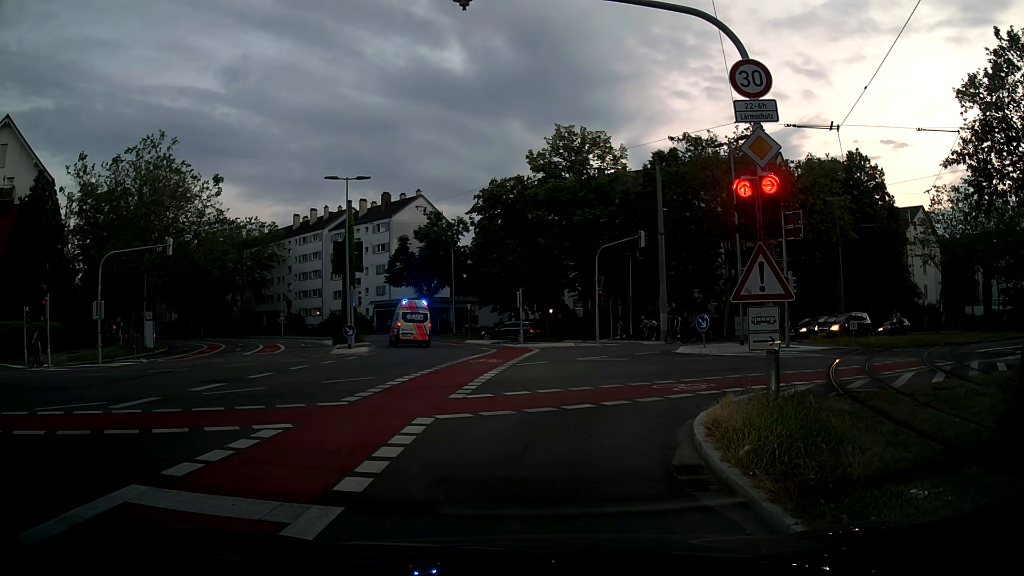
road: secondary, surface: asphalt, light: Dusk
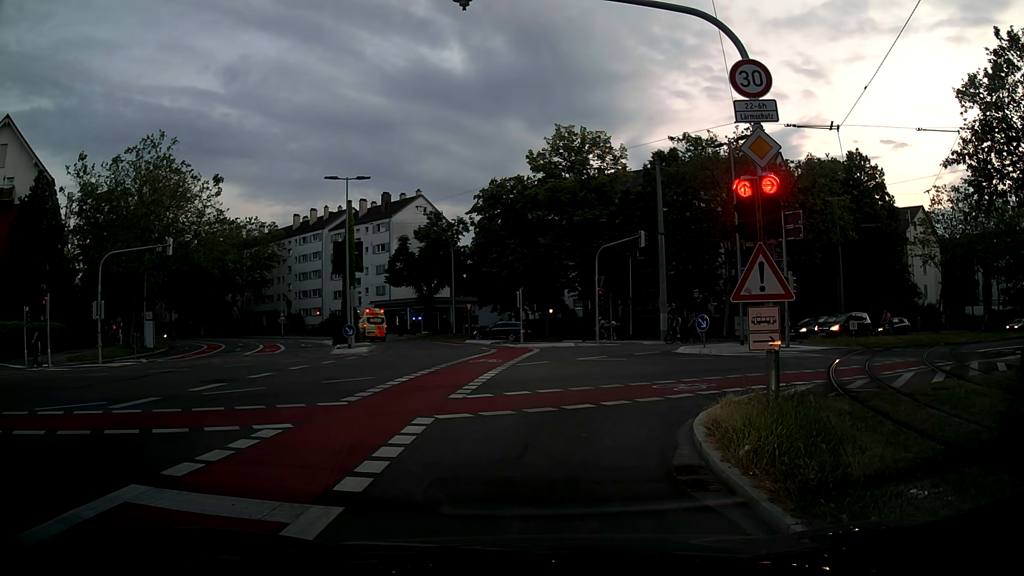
(0.0, 0.0) m; 0°
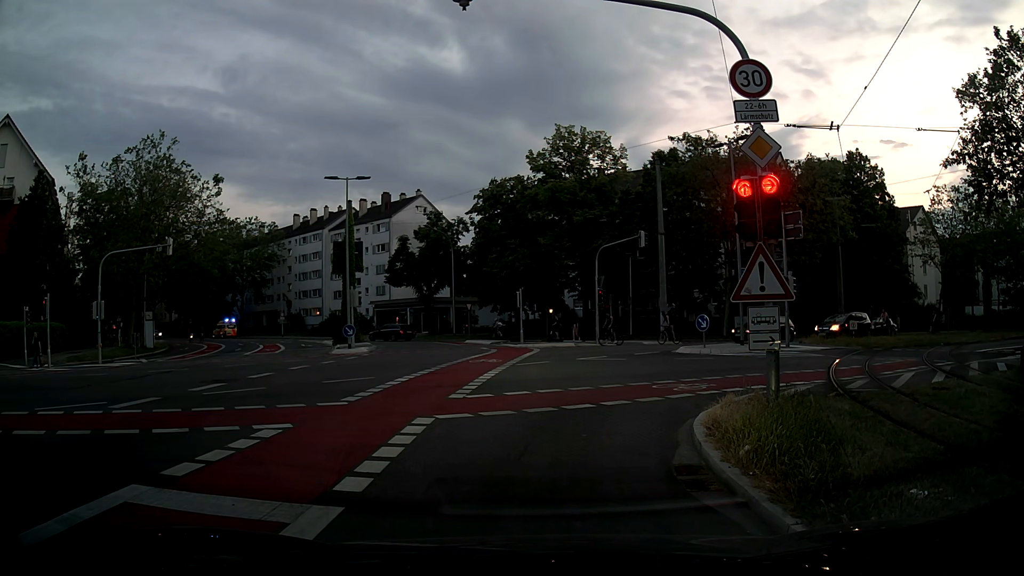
(0.0, 0.0) m; 0°
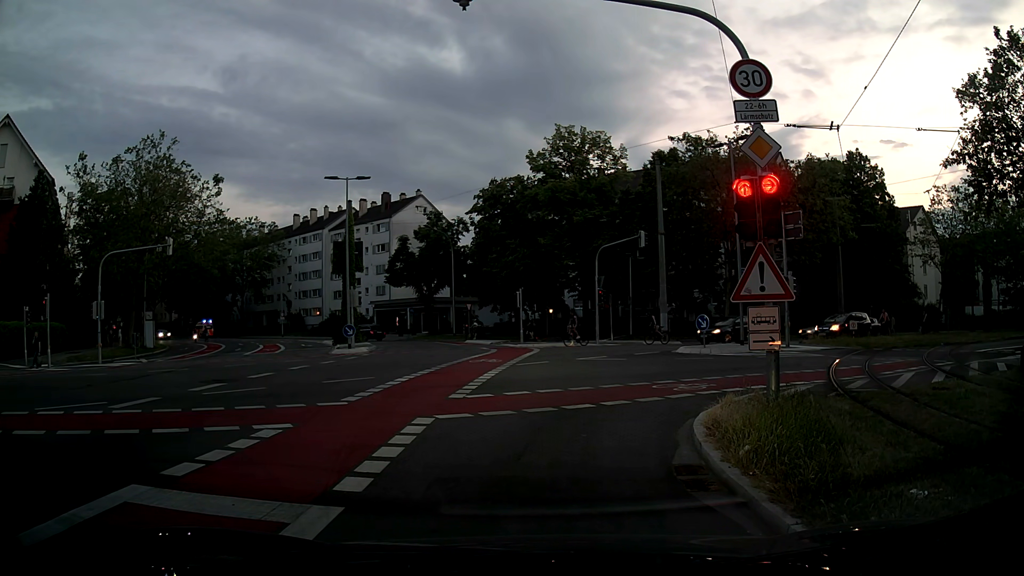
(0.0, 0.0) m; 0°
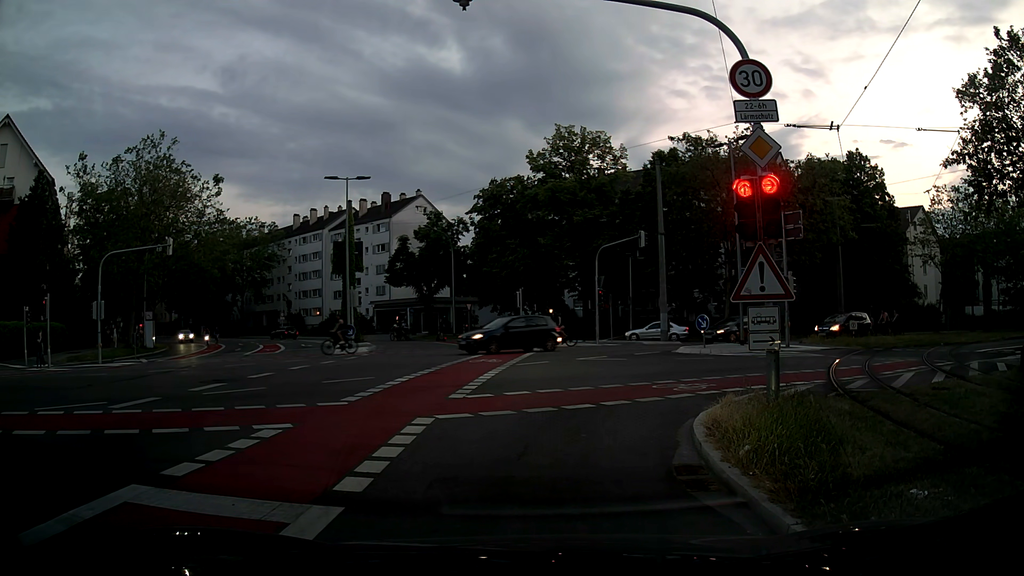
(0.0, 0.0) m; 0°
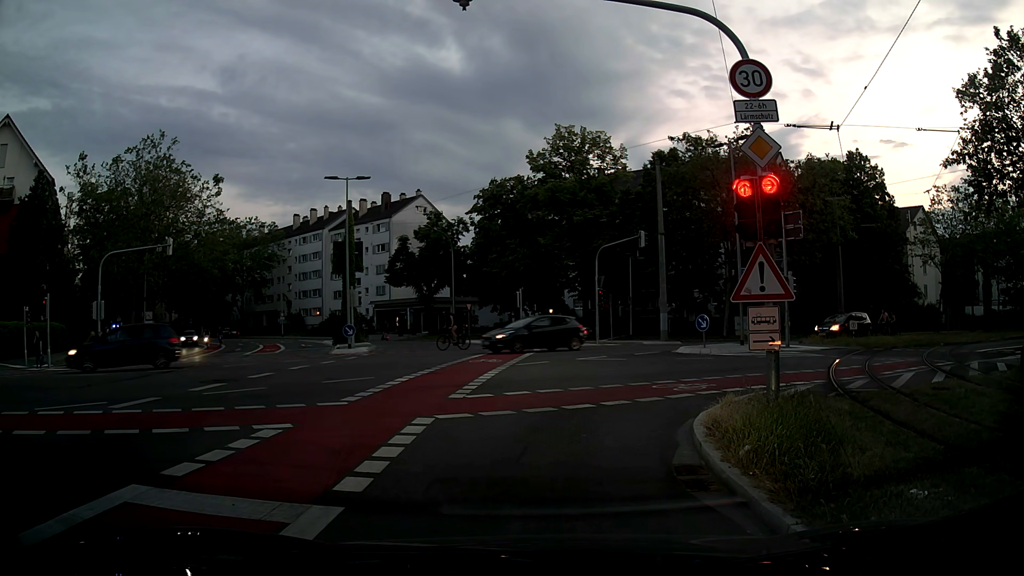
(0.0, 0.0) m; 0°
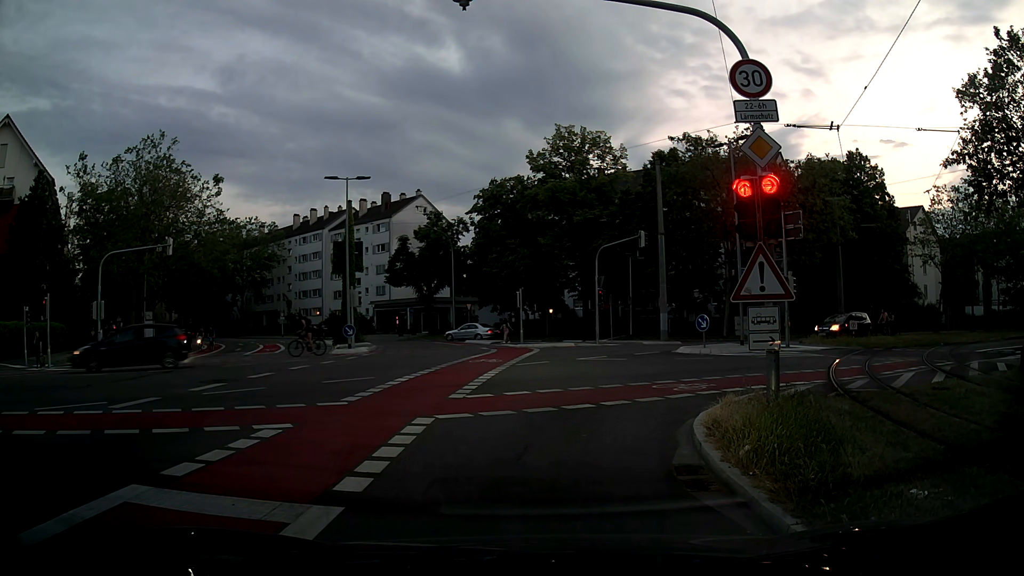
(0.0, 0.0) m; 0°
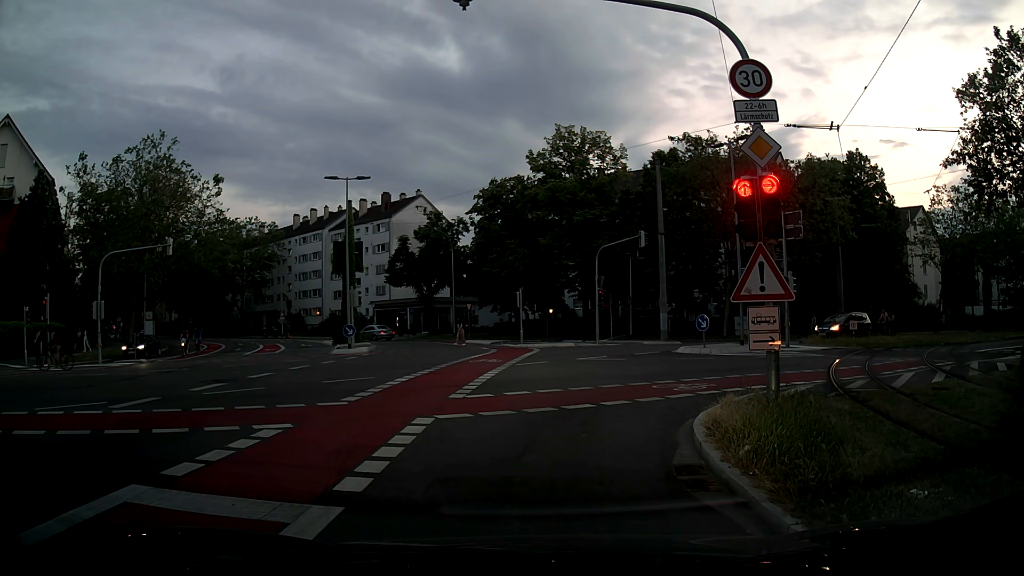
(0.0, 0.0) m; 0°
(0, +10) (+5, +19) (+14, +24) (+23, +28) (+32, +32) (+41, +36) (+50, +40) (+59, +44) (+69, +48) (+78, +52) m
